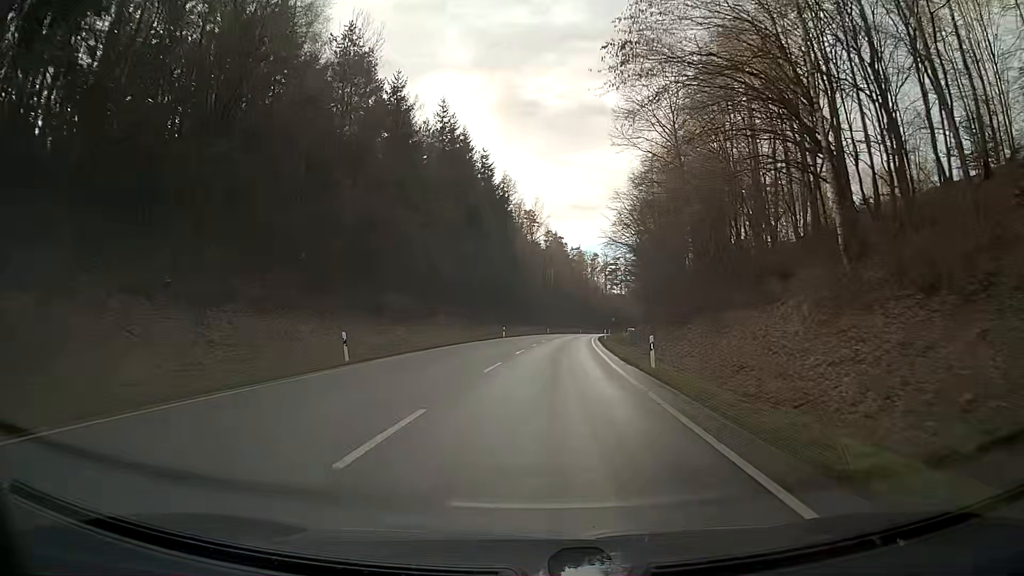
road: secondary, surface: asphalt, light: Day
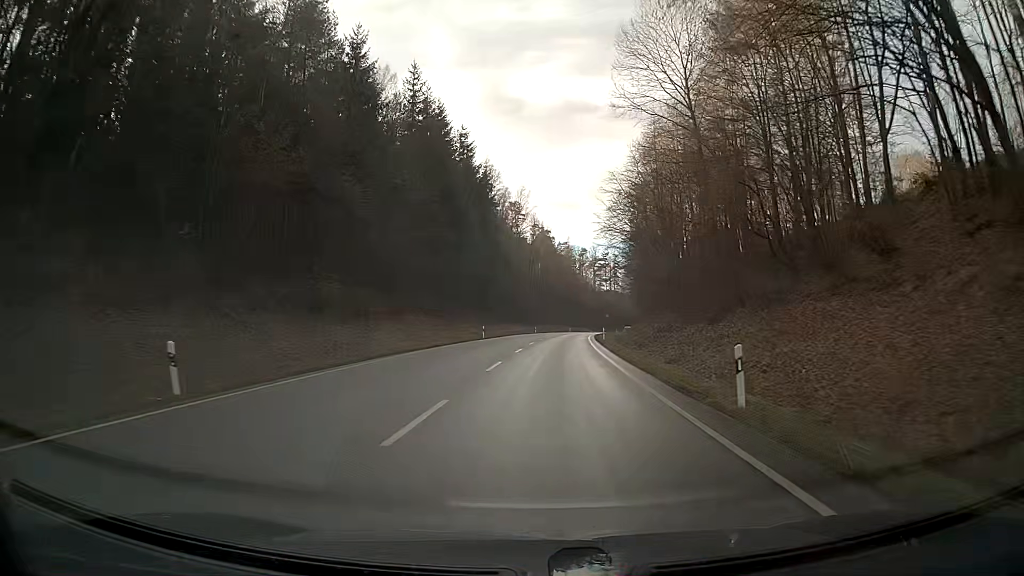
(+0.1, +10.8) m; +1°
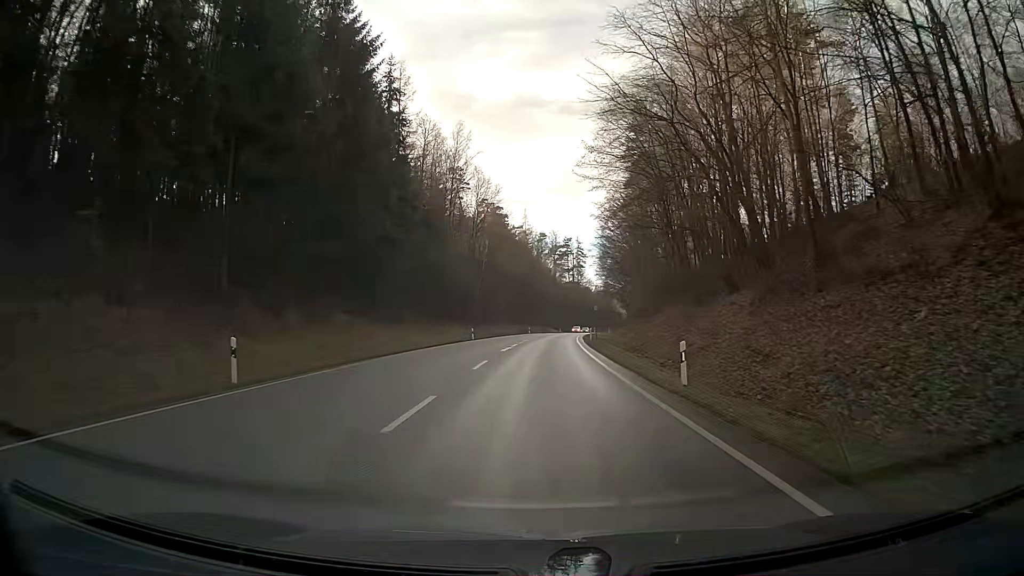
(+1.7, +43.2) m; +4°
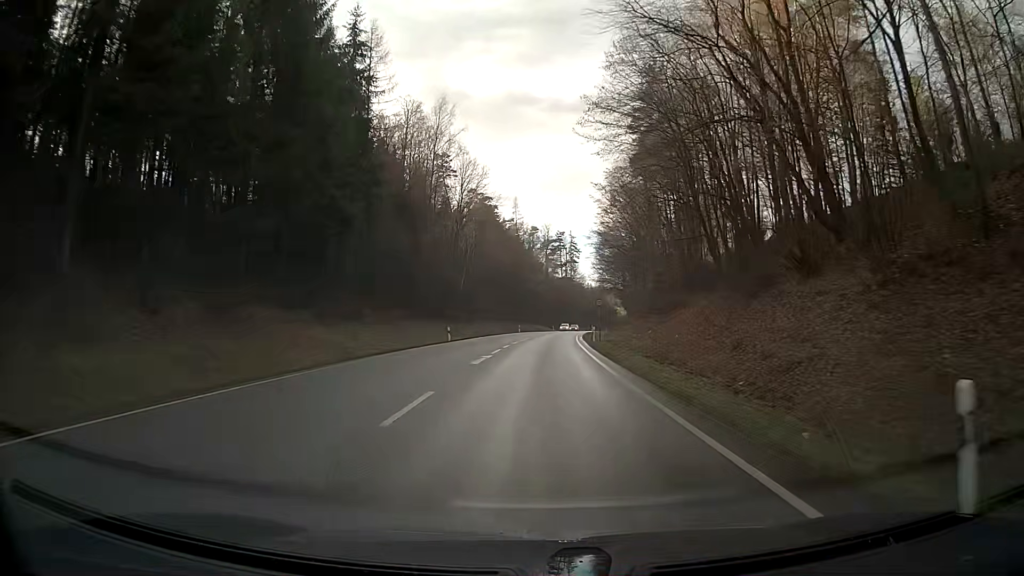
(+0.1, +10.8) m; +1°
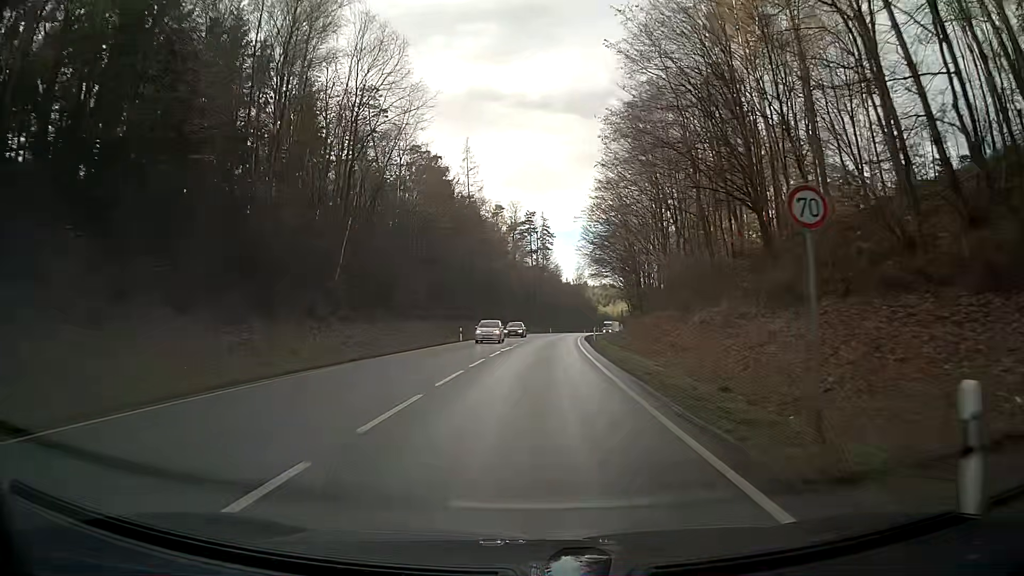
(+0.9, +43.2) m; +2°
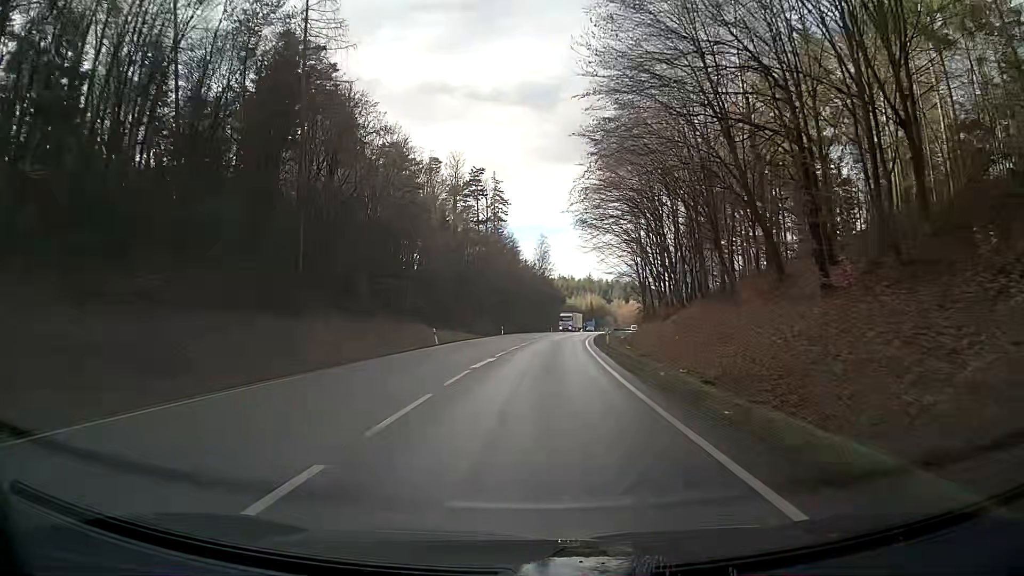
(+1.8, +54.1) m; +4°
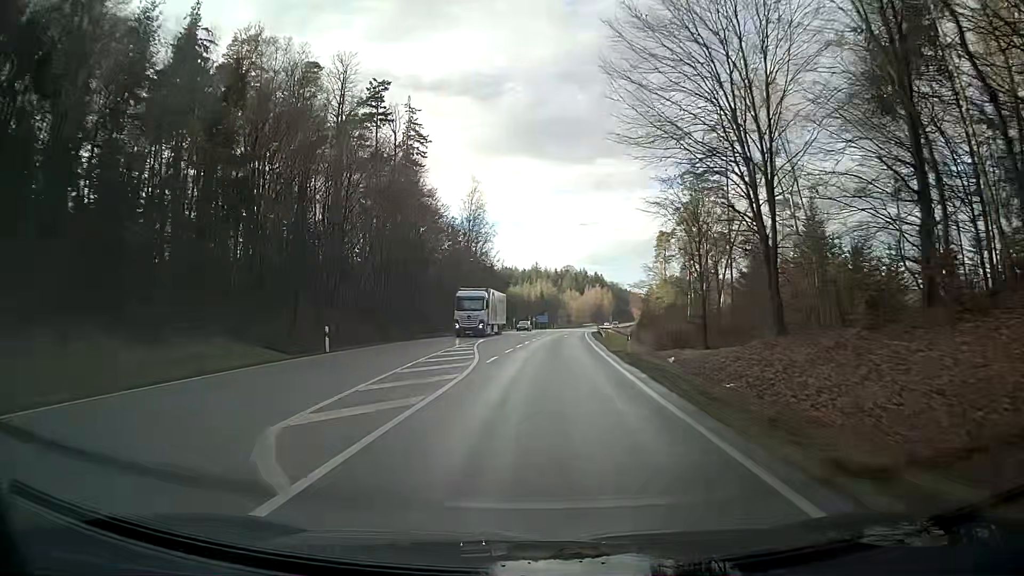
(+2.2, +54.1) m; +5°
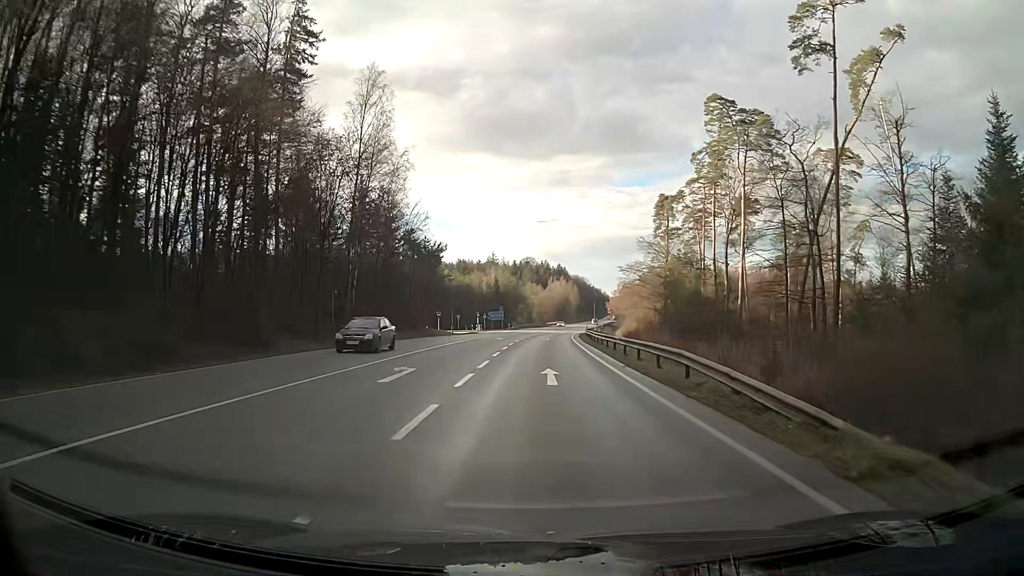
(+1.4, +43.2) m; +3°
